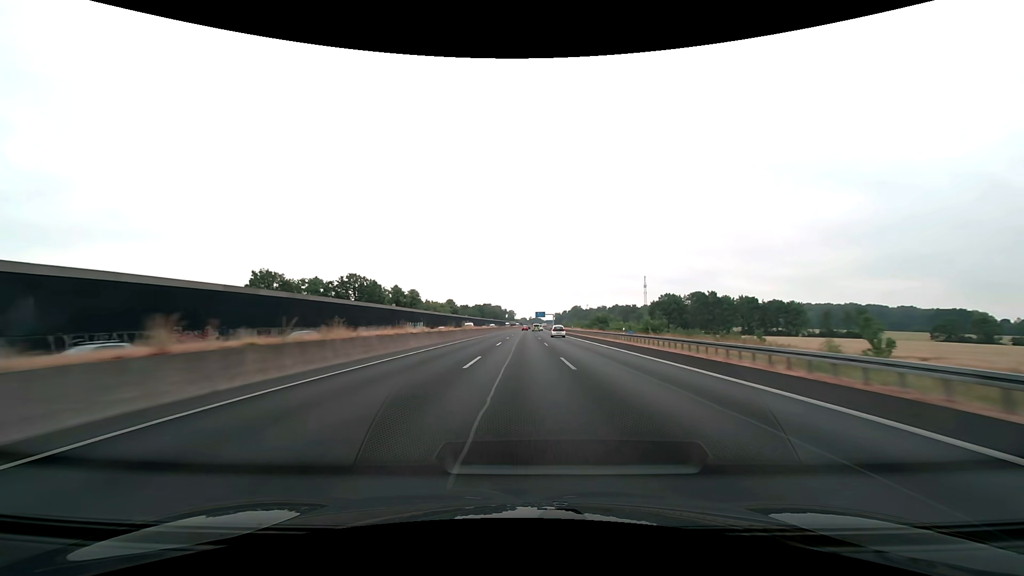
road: motorway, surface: asphalt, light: Day
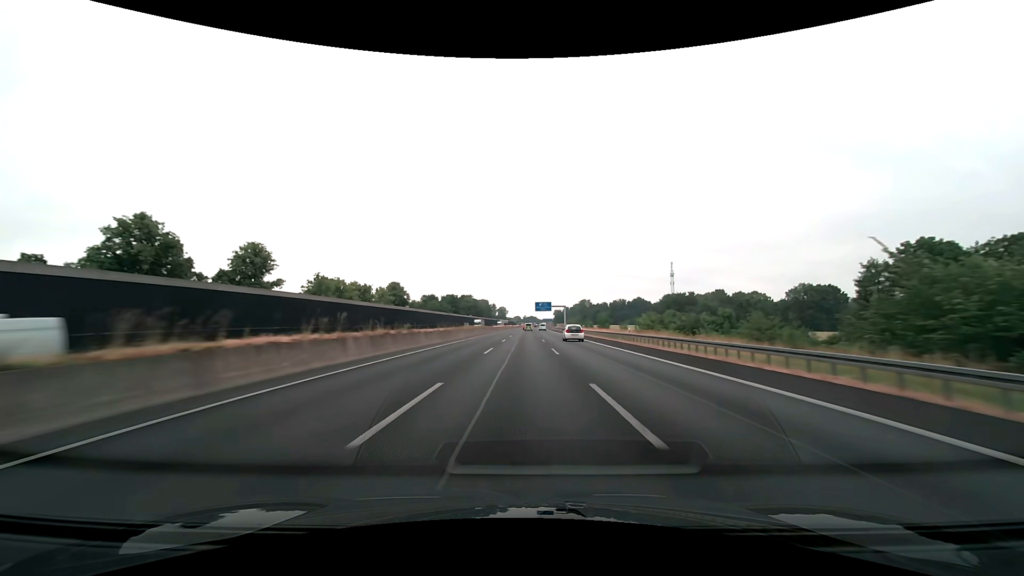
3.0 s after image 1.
(+0.6, +103.0) m; +1°
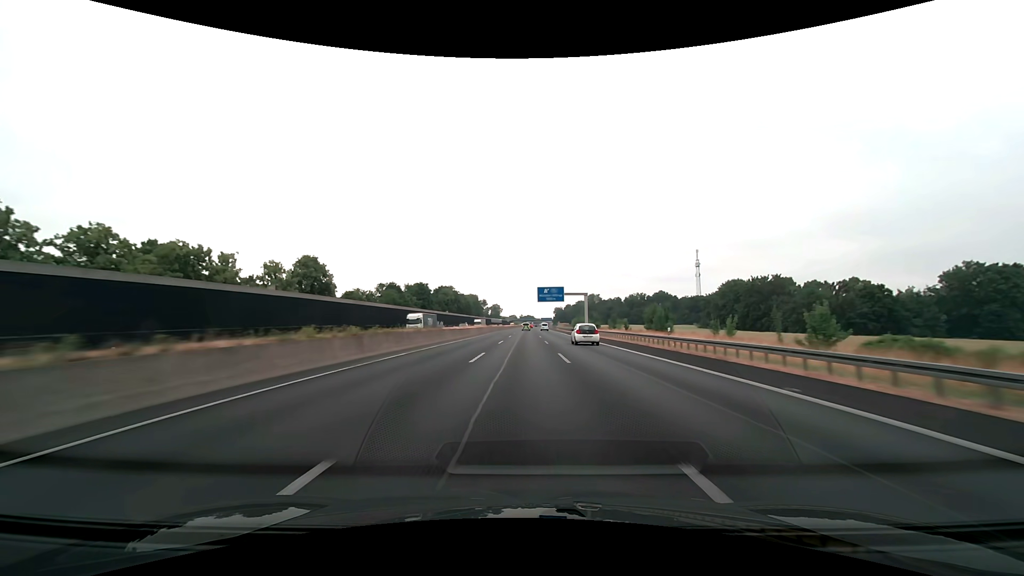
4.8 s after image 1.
(+0.4, +61.2) m; 0°
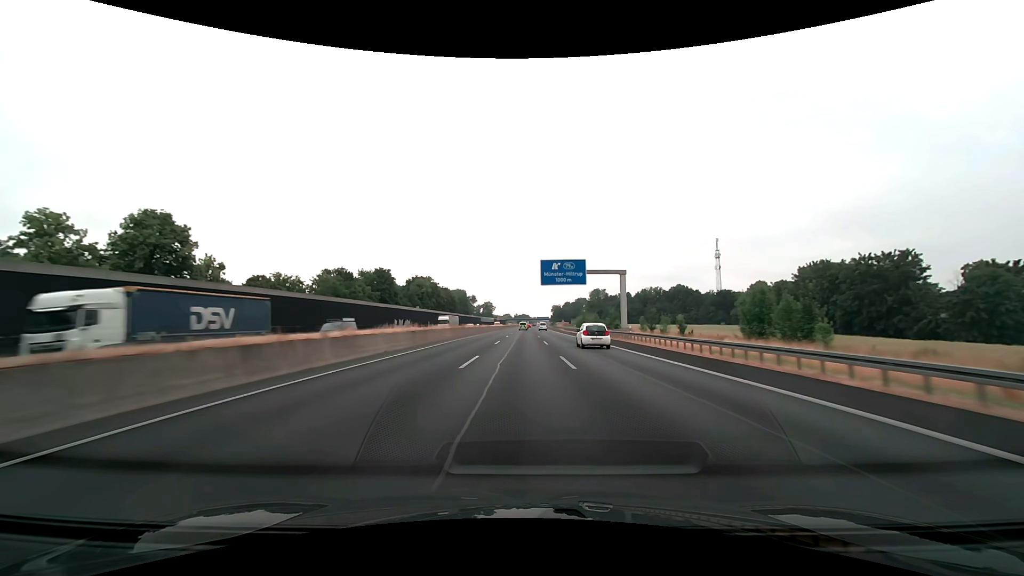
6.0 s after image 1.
(+0.1, +39.7) m; 0°
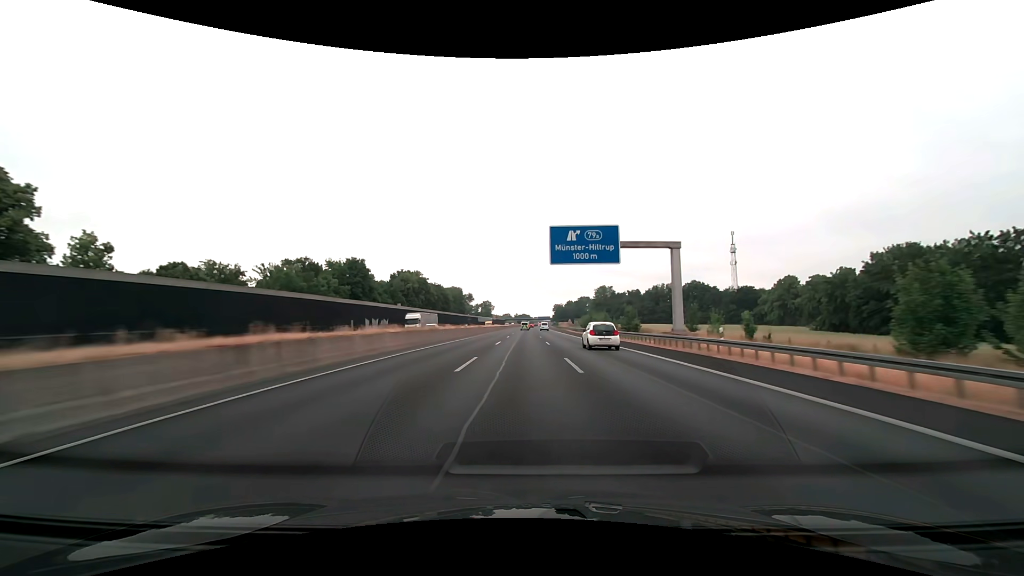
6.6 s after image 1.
(0.0, +19.5) m; 0°
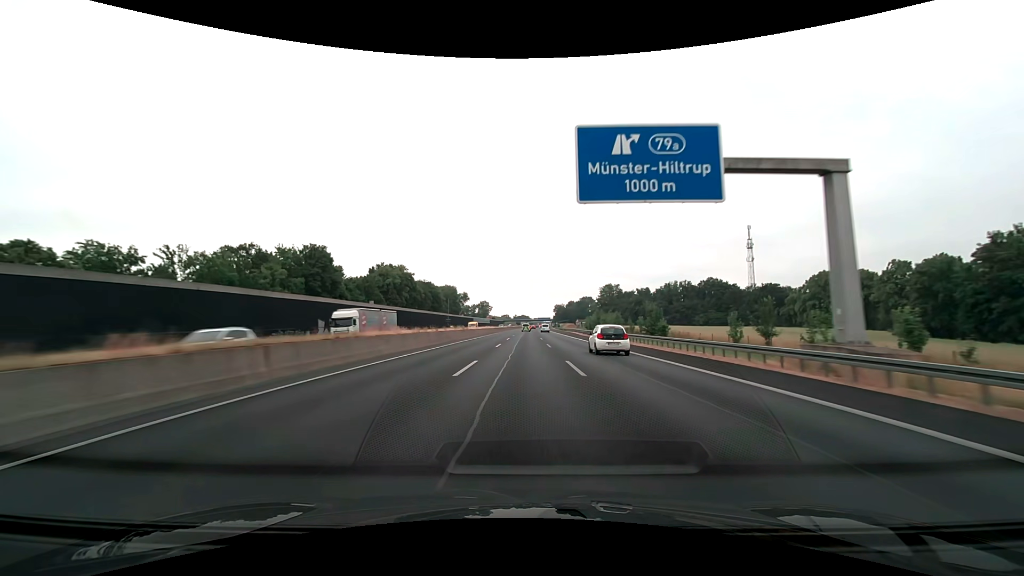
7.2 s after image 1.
(0.0, +19.2) m; 0°
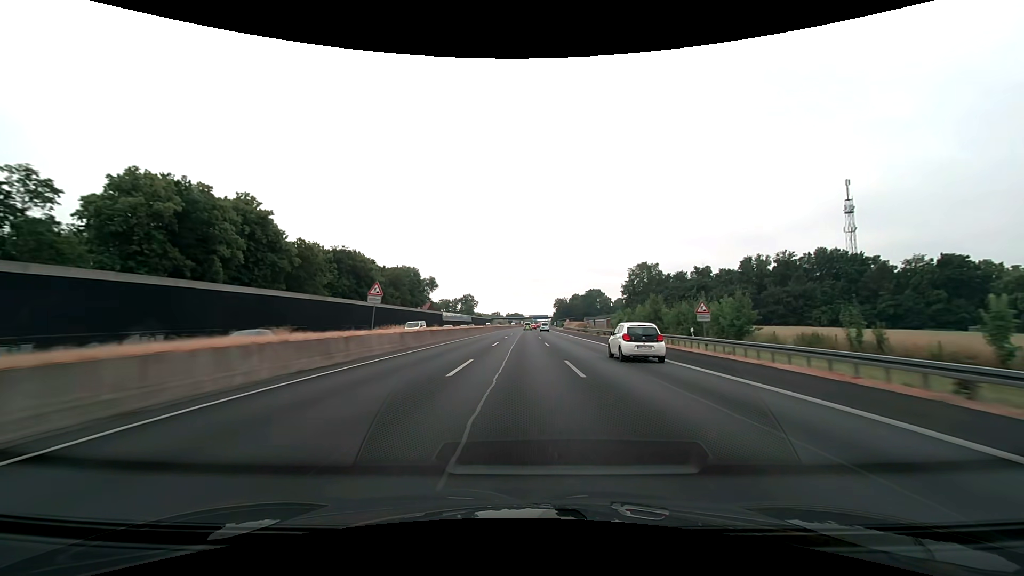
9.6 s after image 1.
(+0.5, +74.1) m; +1°
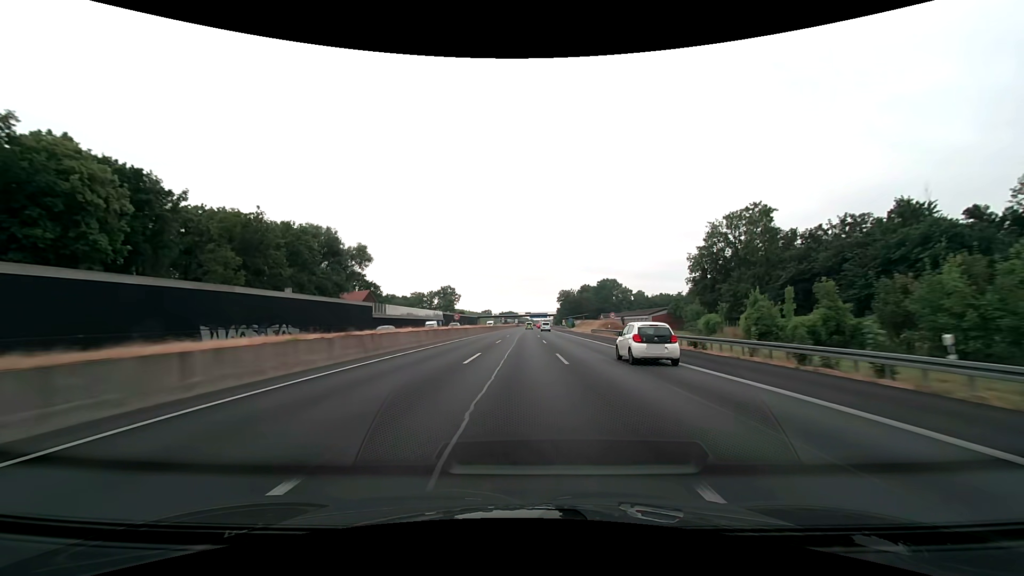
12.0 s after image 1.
(+0.3, +69.8) m; +1°
(0, +10) (0, +20) (0, +30) (0, +40) (0, +50) (0, +60) (0, +70) (0, +80) (0, +90) (+1, +100) m
